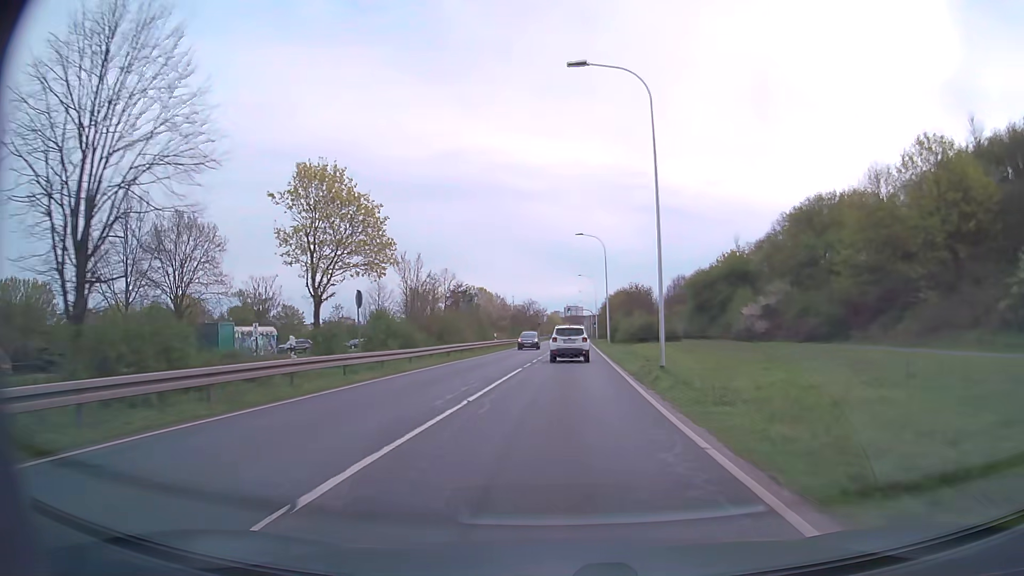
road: secondary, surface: asphalt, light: Day
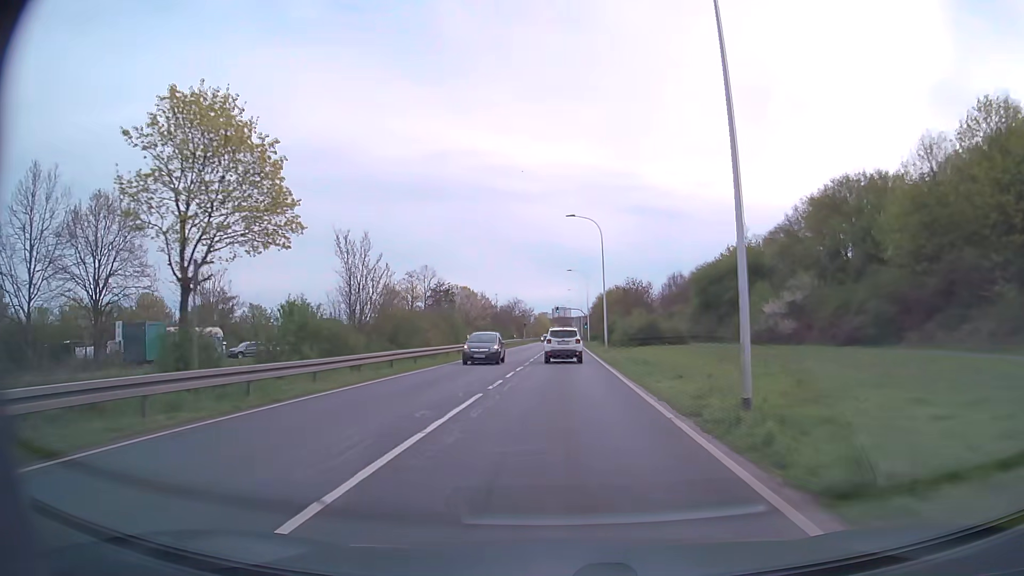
(+0.1, +10.2) m; +1°
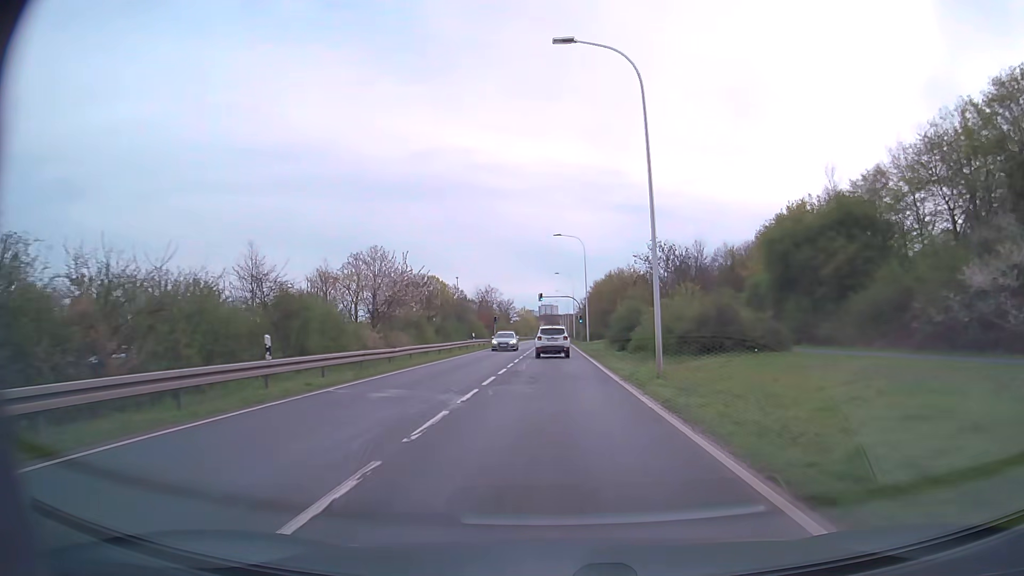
(+0.5, +30.9) m; +1°
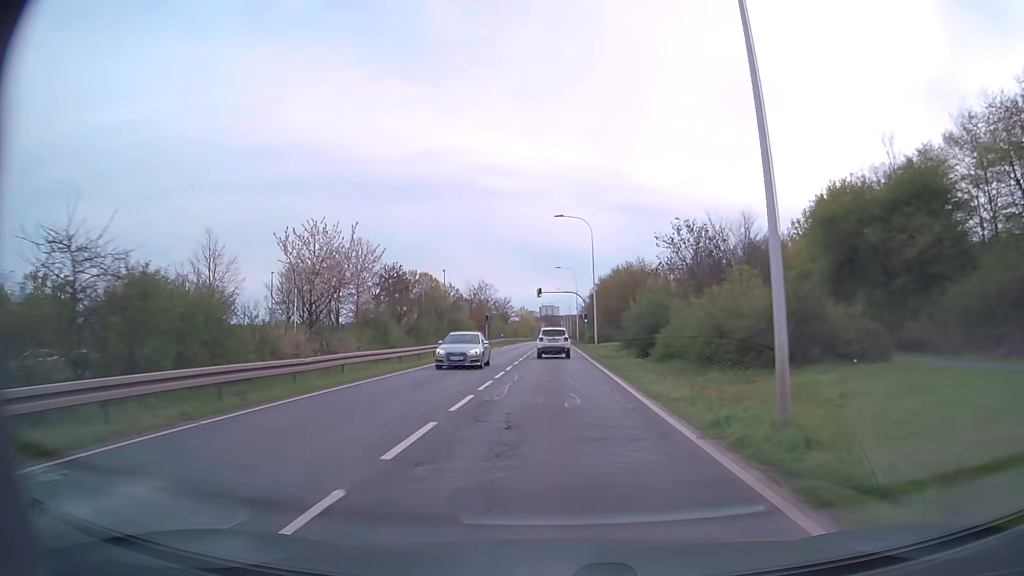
(0.0, +10.4) m; 0°
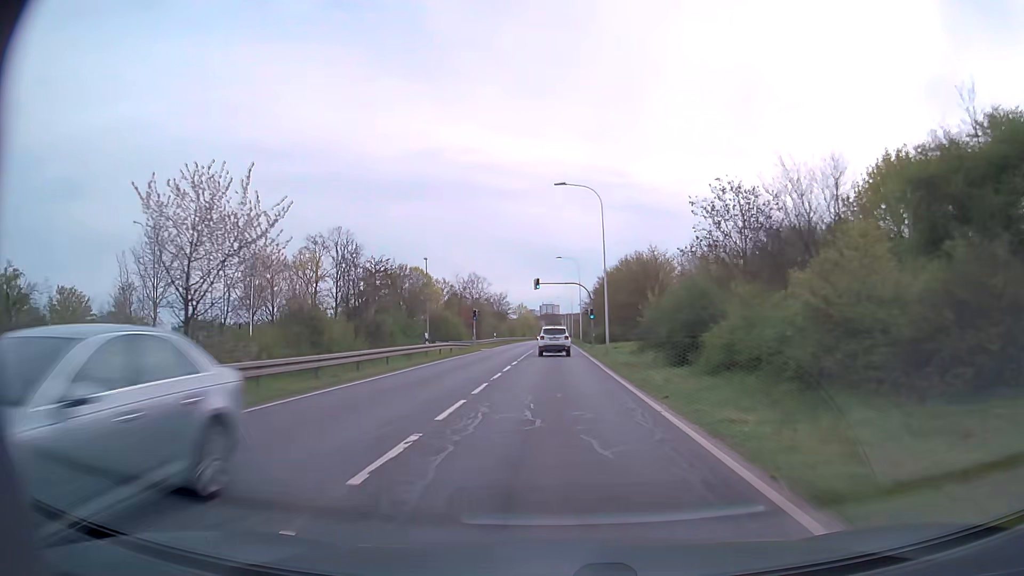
(0.0, +10.4) m; 0°
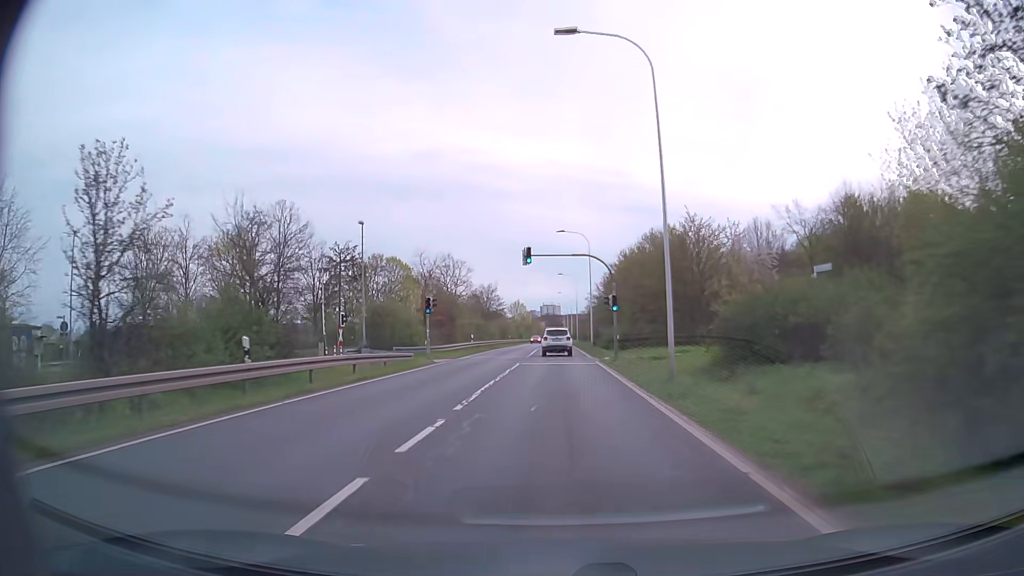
(0.0, +20.9) m; 0°
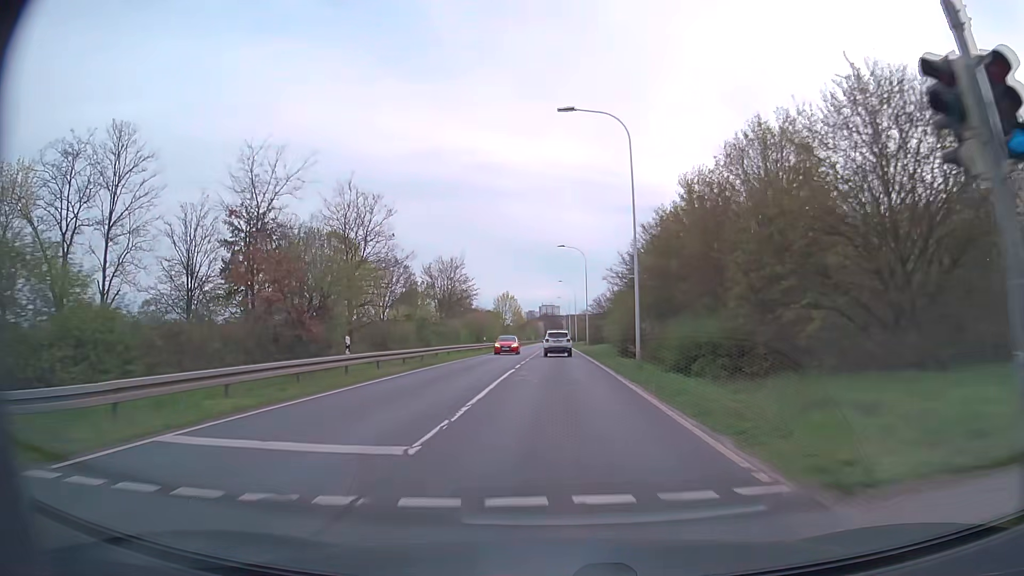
(0.0, +31.8) m; 0°
